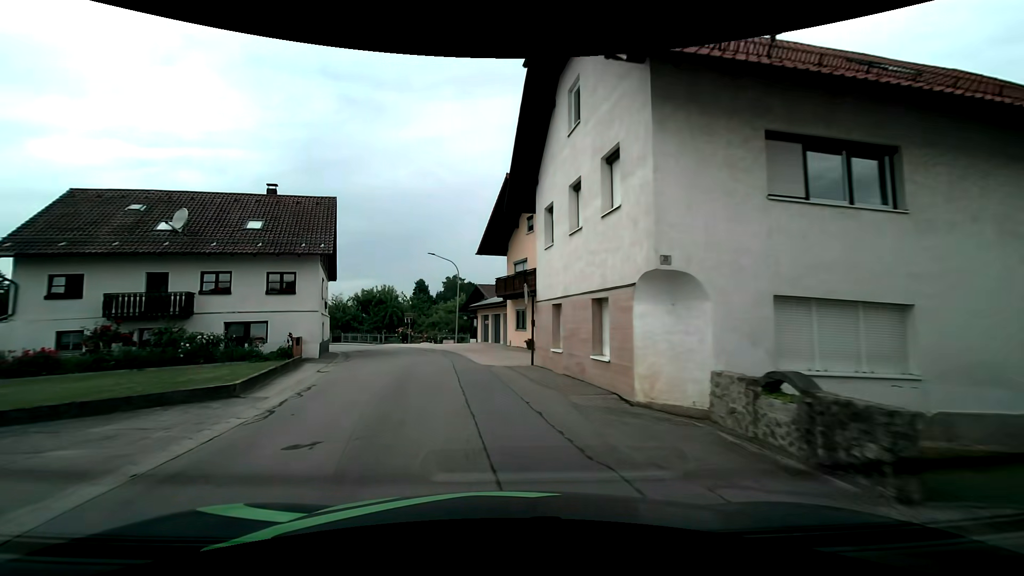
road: tertiary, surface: asphalt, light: Day
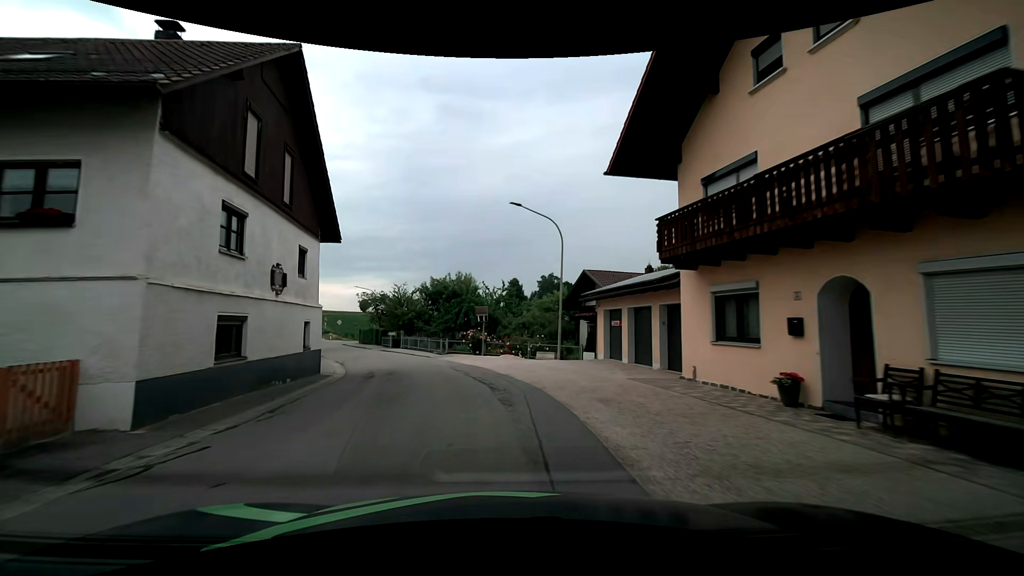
(-1.9, +17.4) m; -10°
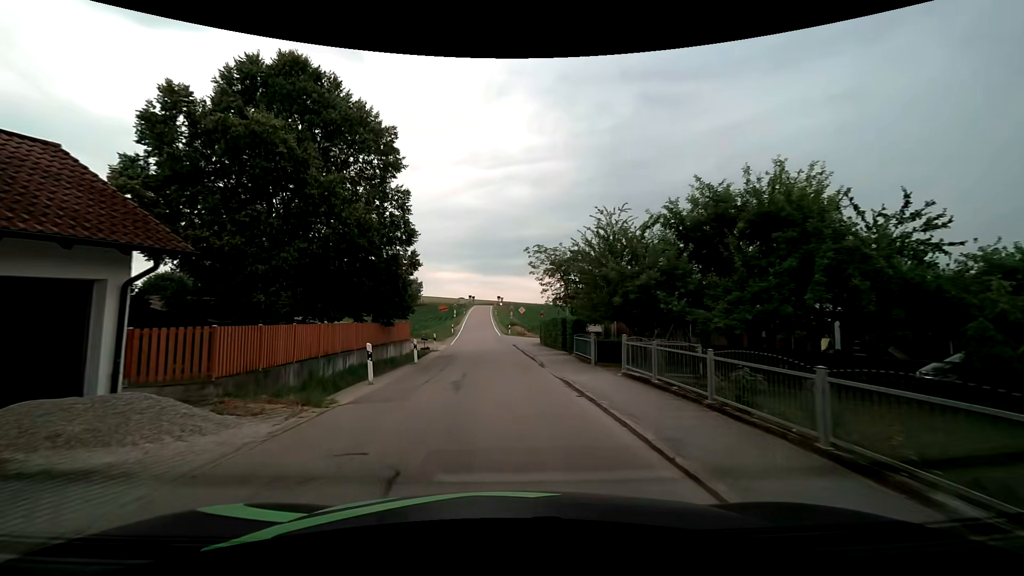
(-6.2, +28.1) m; -24°
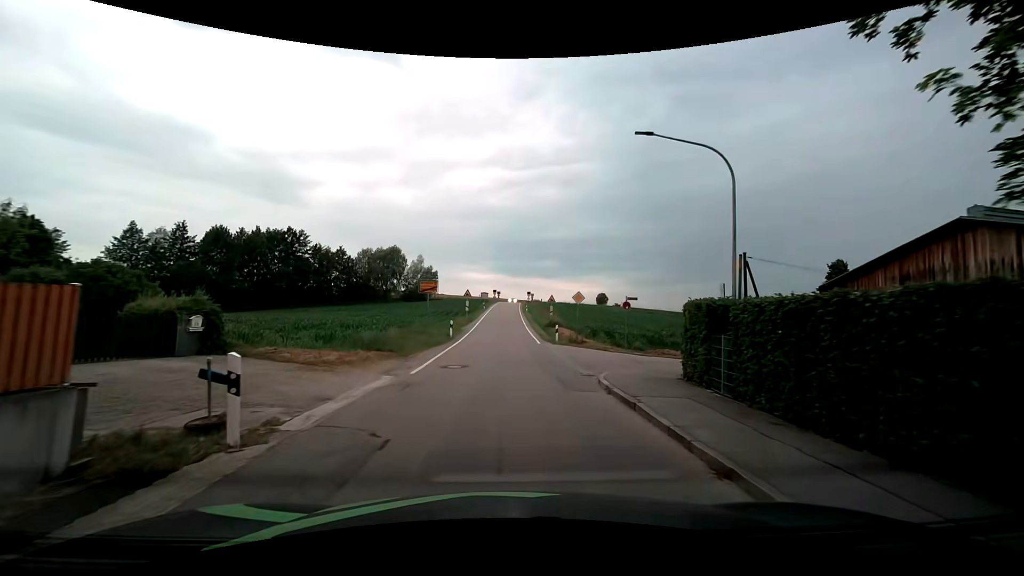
(-1.0, +24.9) m; -3°
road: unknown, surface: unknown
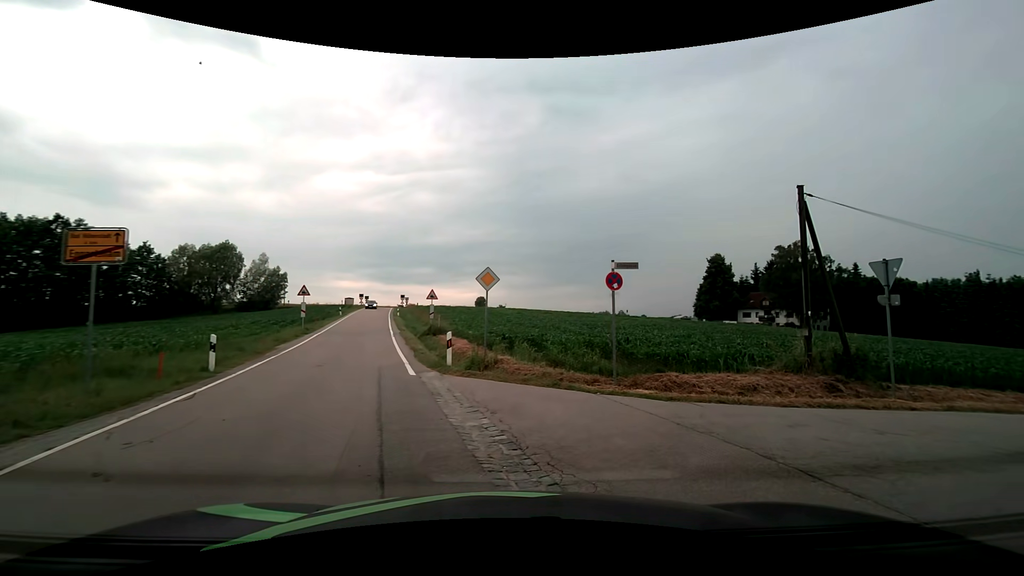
(+0.5, +14.3) m; +15°
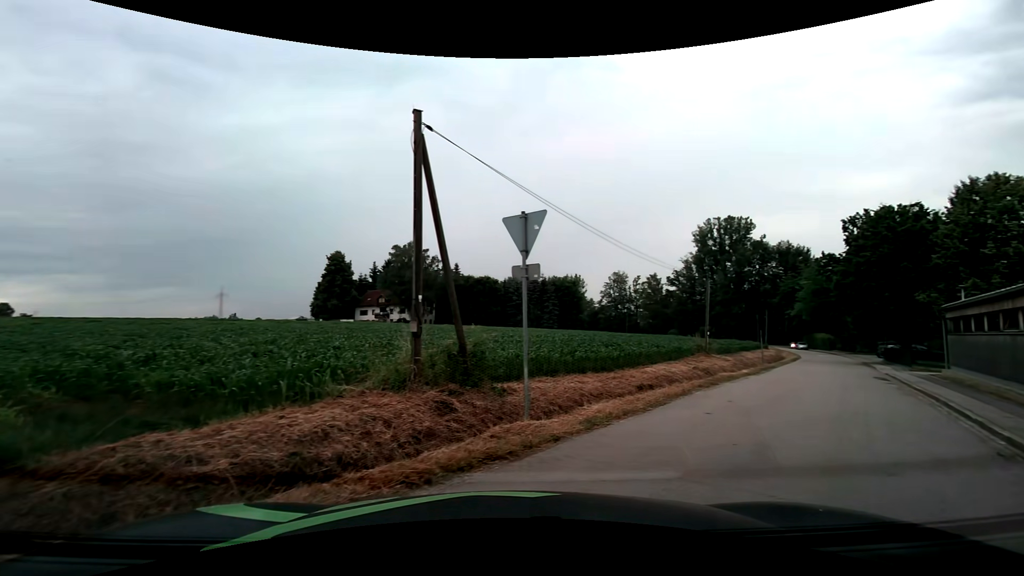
(+2.1, +6.4) m; +40°
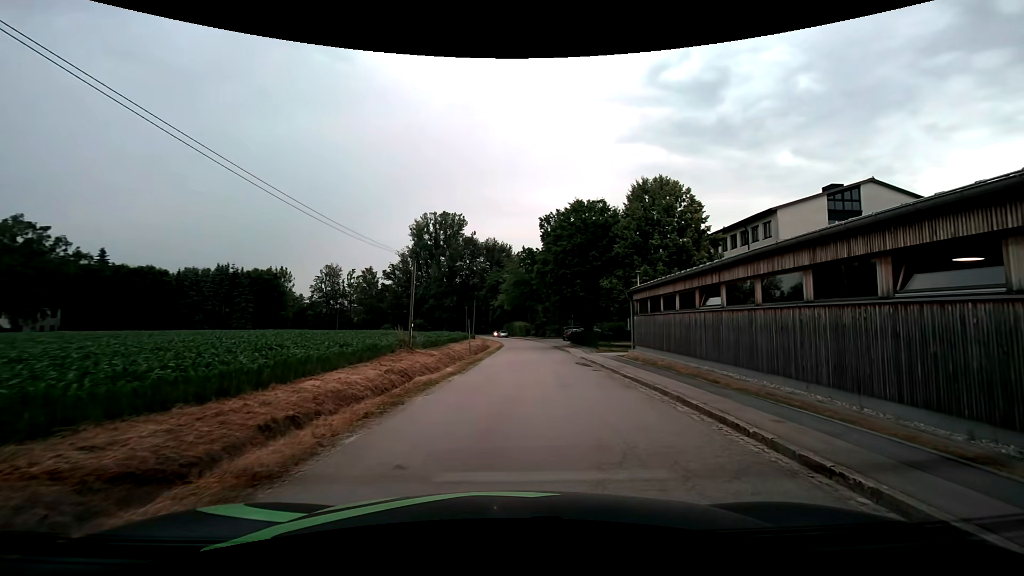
(+2.2, +6.8) m; +30°
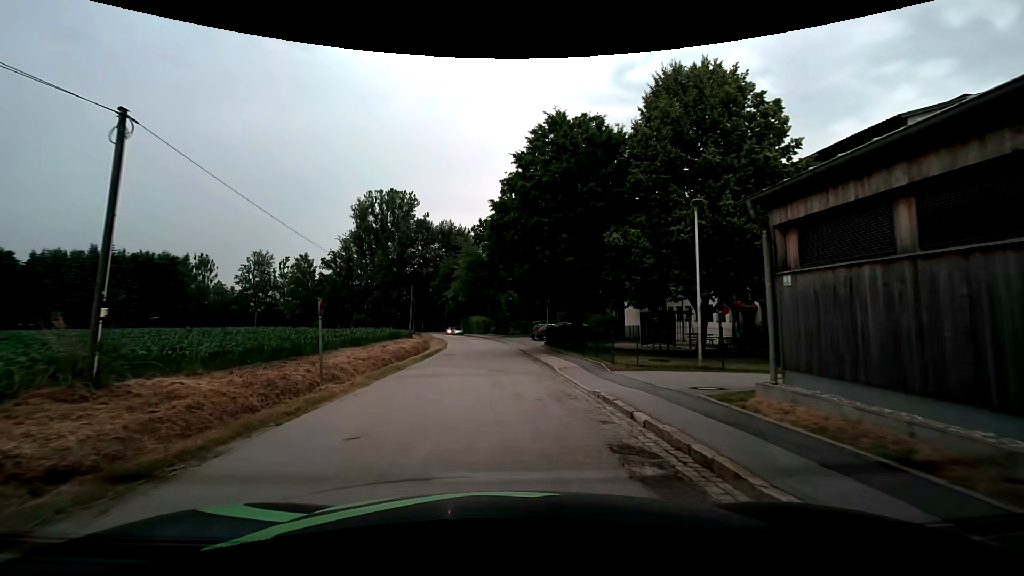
(+1.6, +18.3) m; +4°
